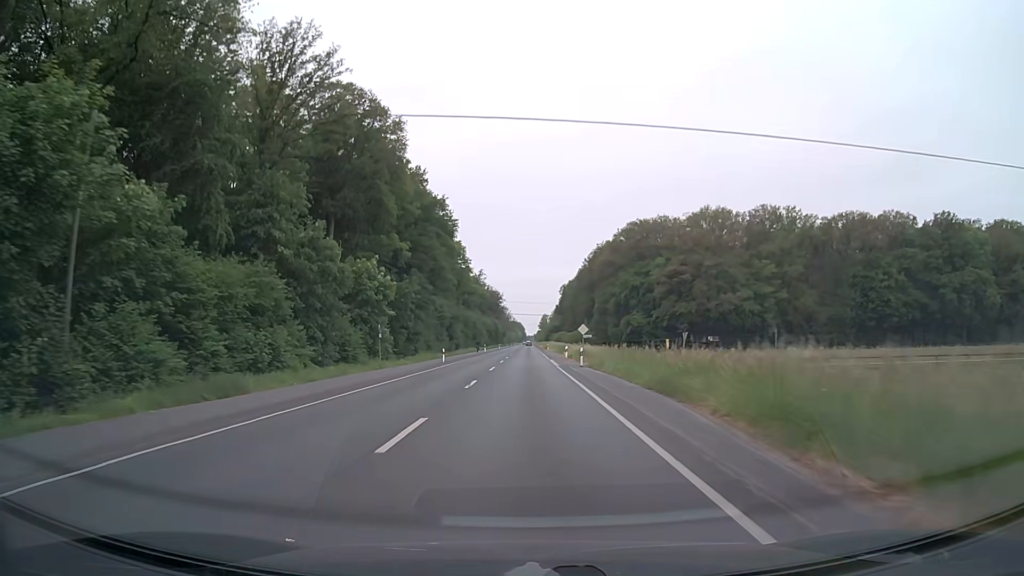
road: secondary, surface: asphalt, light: Day
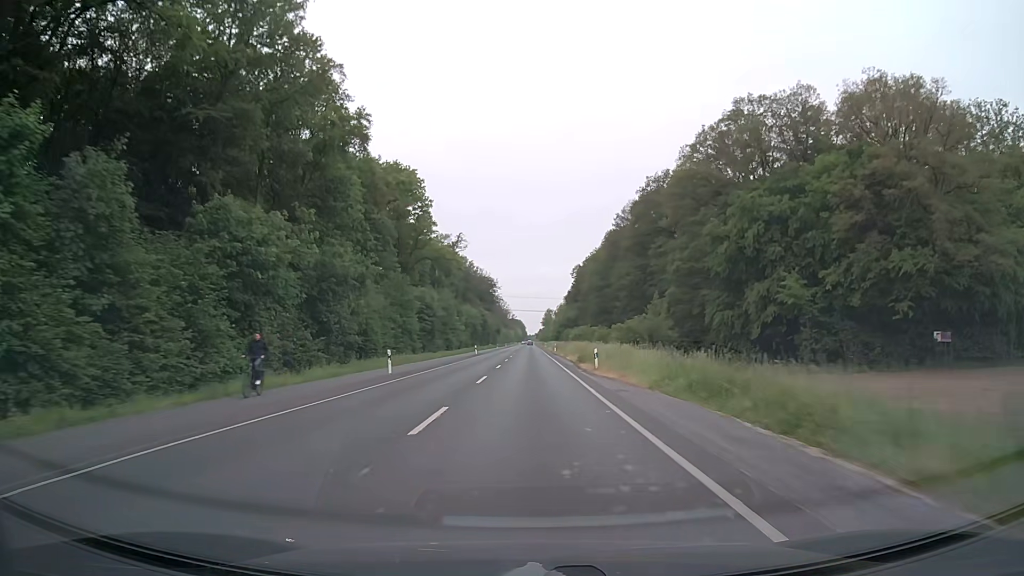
(0.0, +70.7) m; 0°
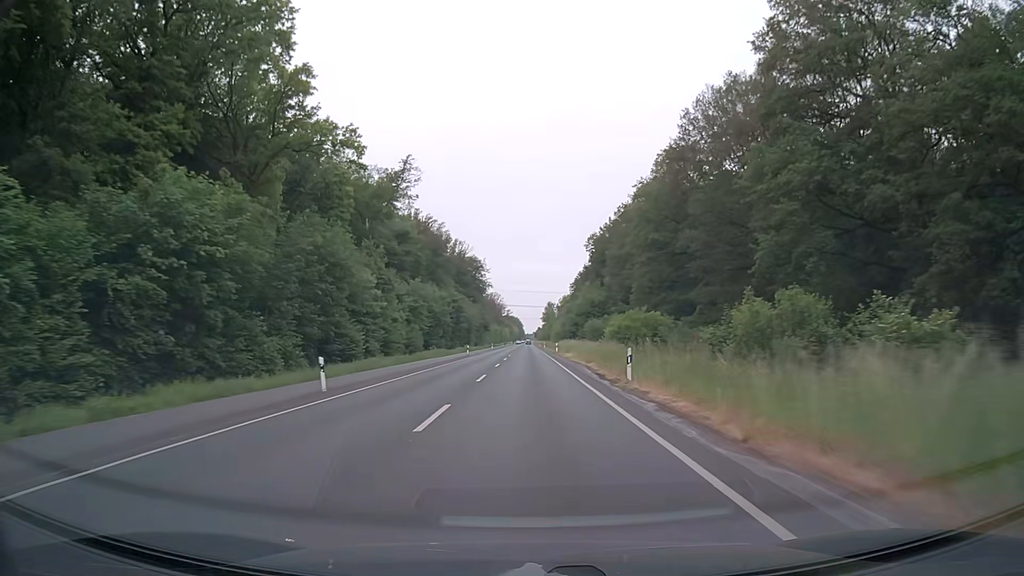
(+0.1, +60.4) m; 0°
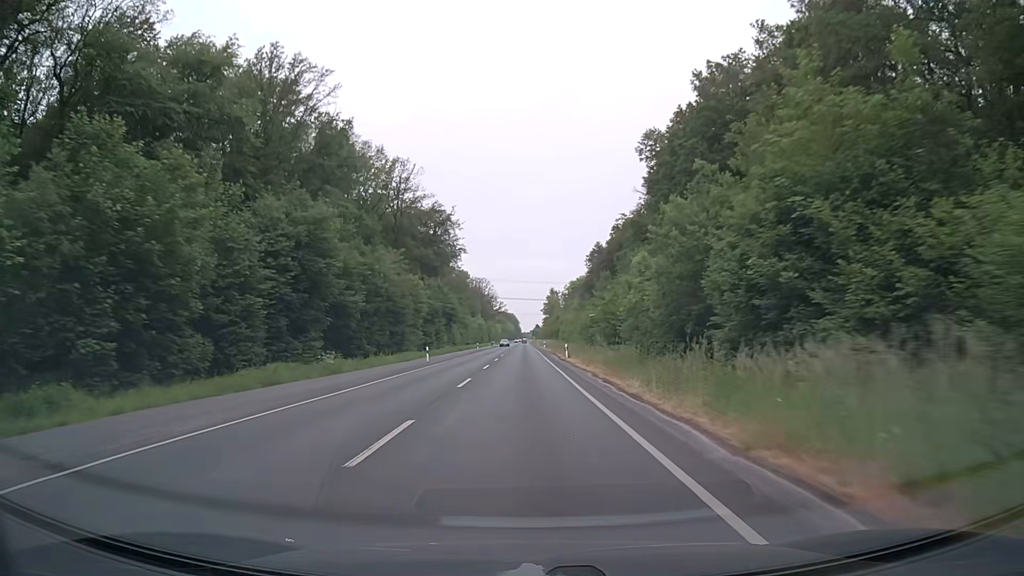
(+0.3, +75.2) m; 0°
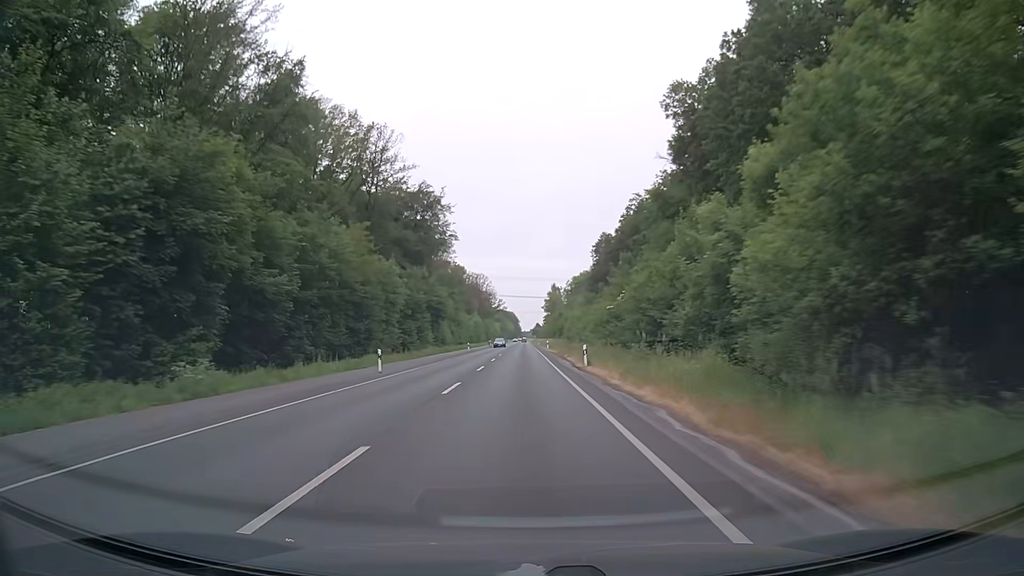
(0.0, +14.9) m; 0°
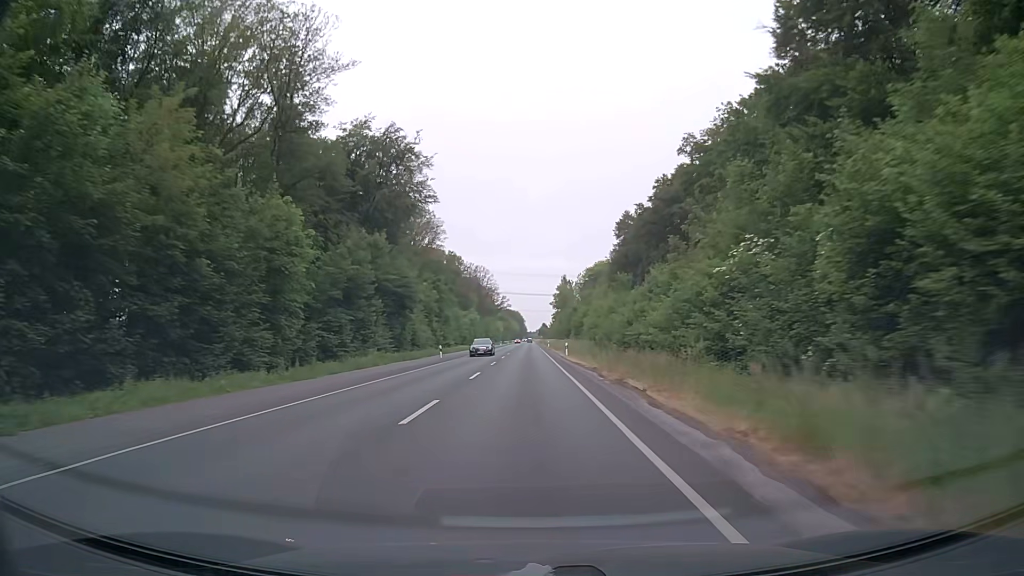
(-0.3, +30.0) m; -1°
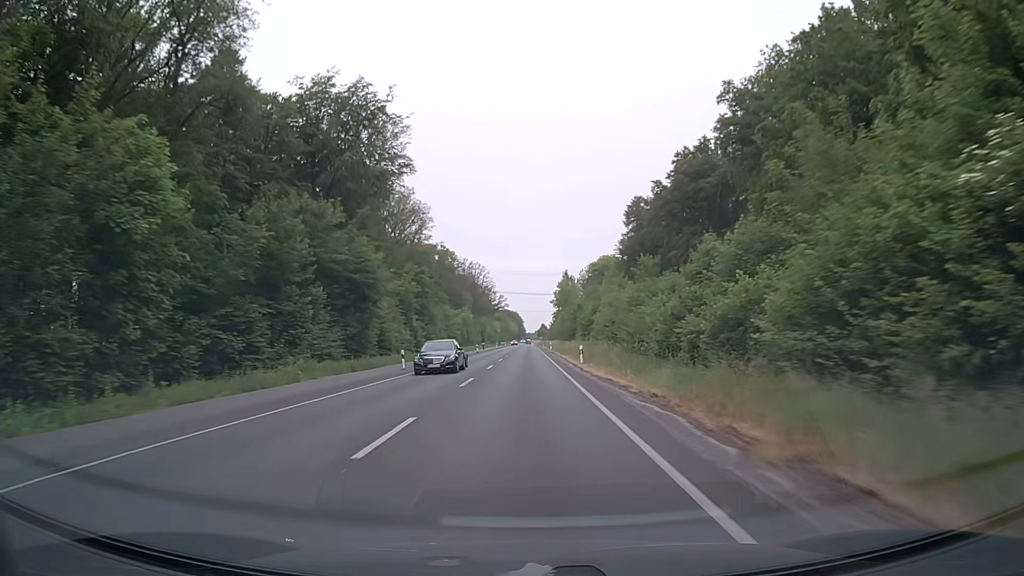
(0.0, +15.0) m; 0°
(0, +10) (0, +20) (0, +30) (0, +40) (0, +50) (0, +60) (0, +70) (0, +80) (0, +90) (0, +100) m
